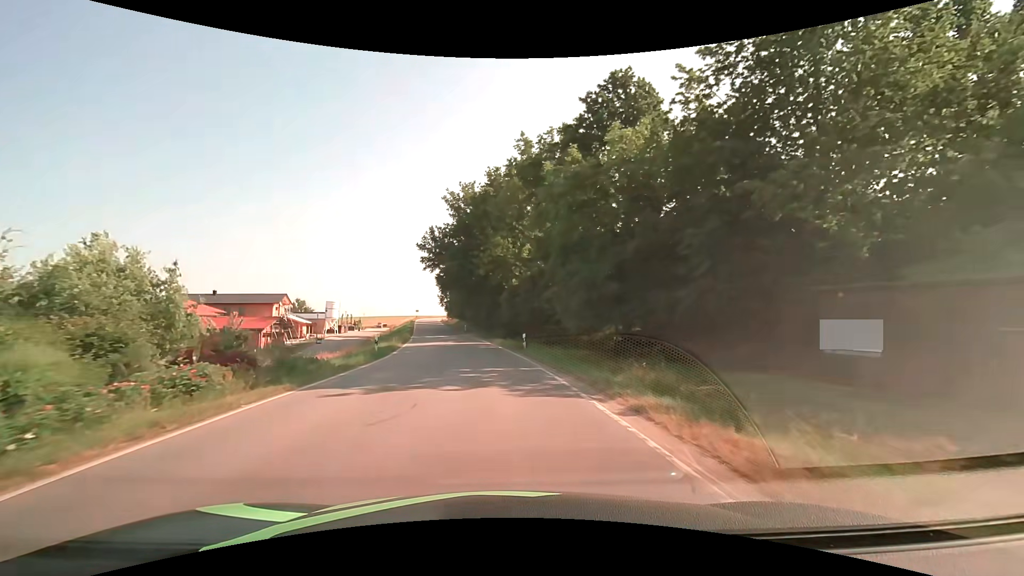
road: tertiary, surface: asphalt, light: Day
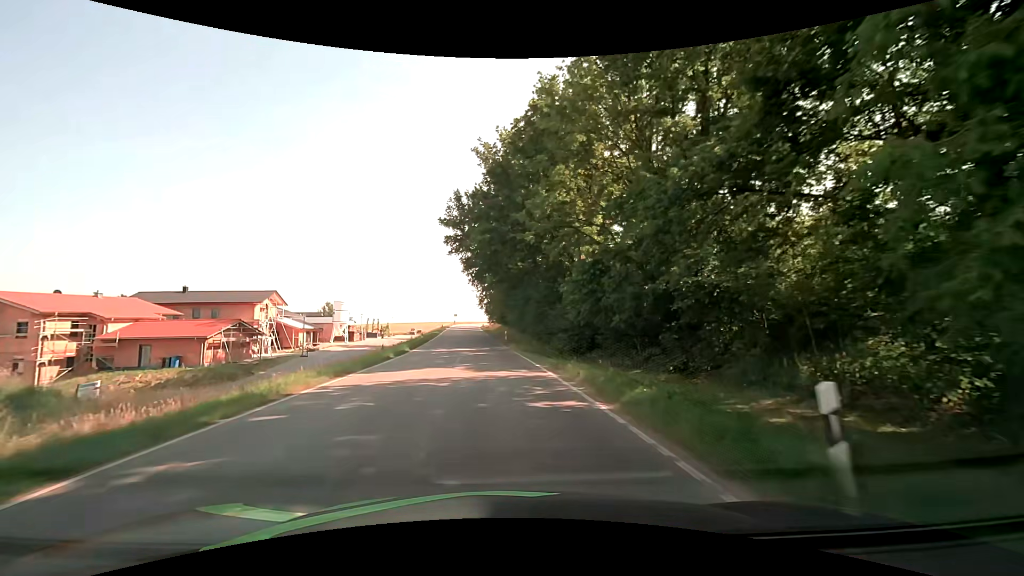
(-1.1, +22.4) m; -6°
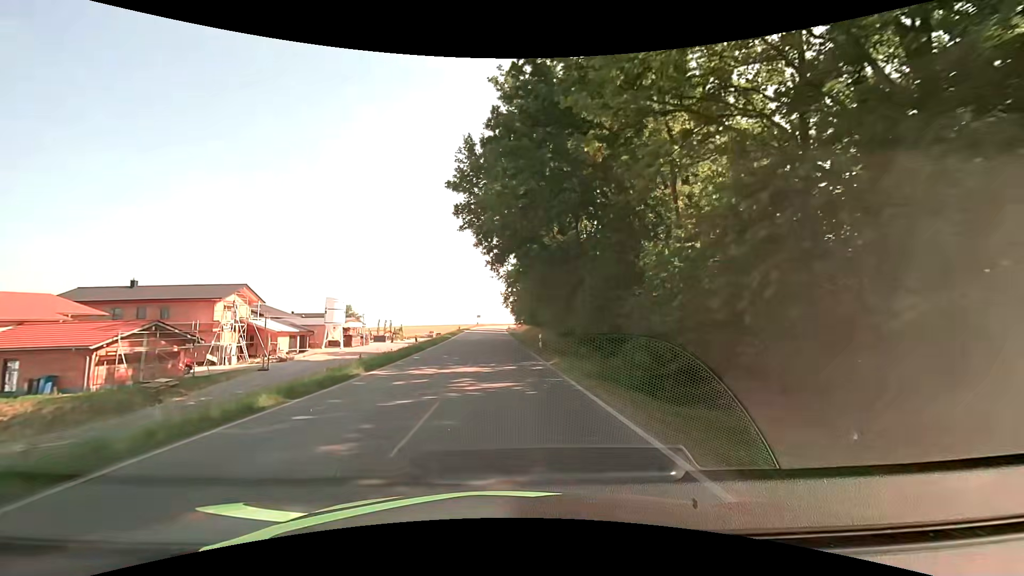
(-0.4, +15.0) m; -3°
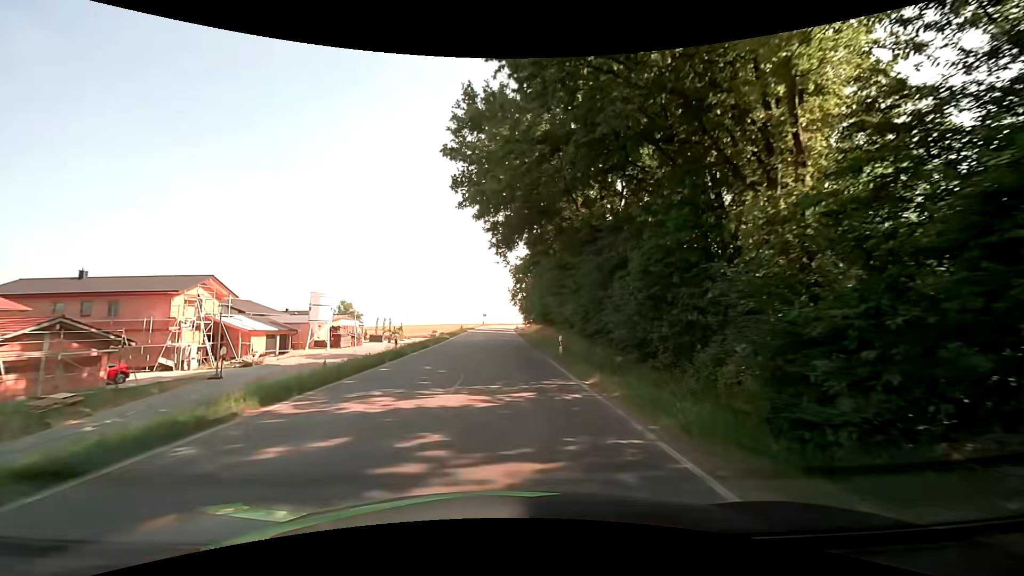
(-0.1, +7.5) m; -1°
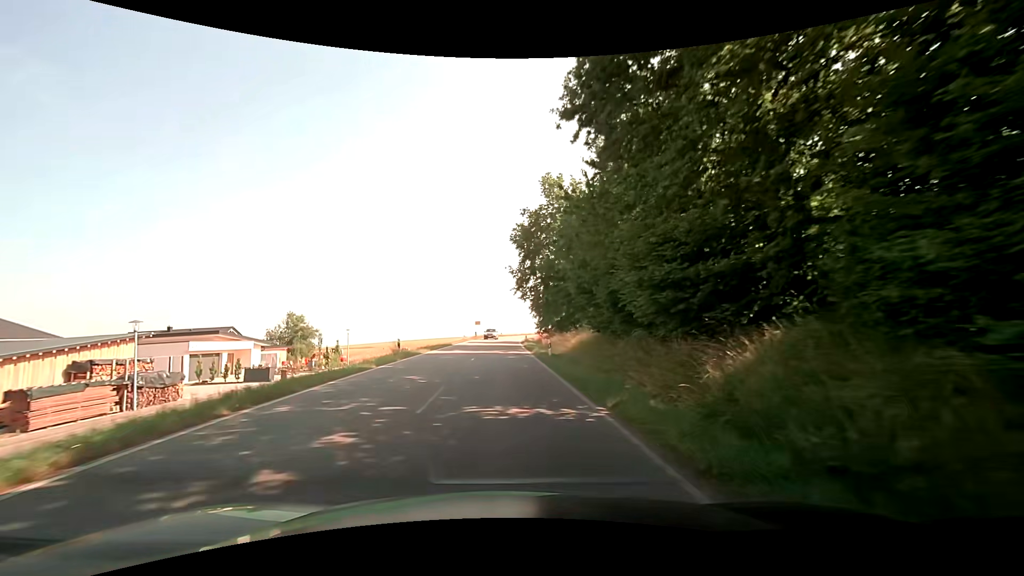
(+0.1, +37.6) m; 0°
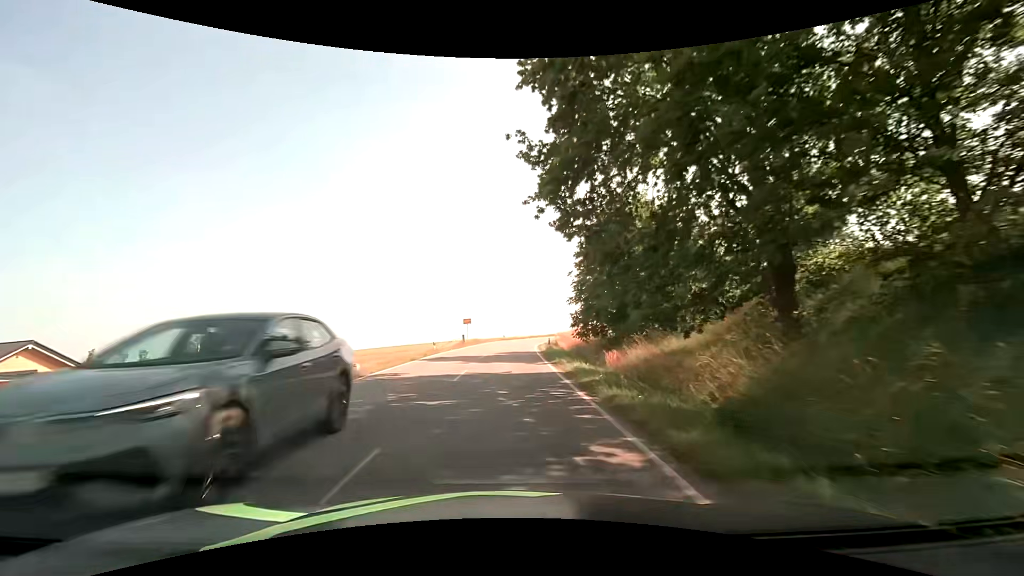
(-0.3, +30.0) m; -1°
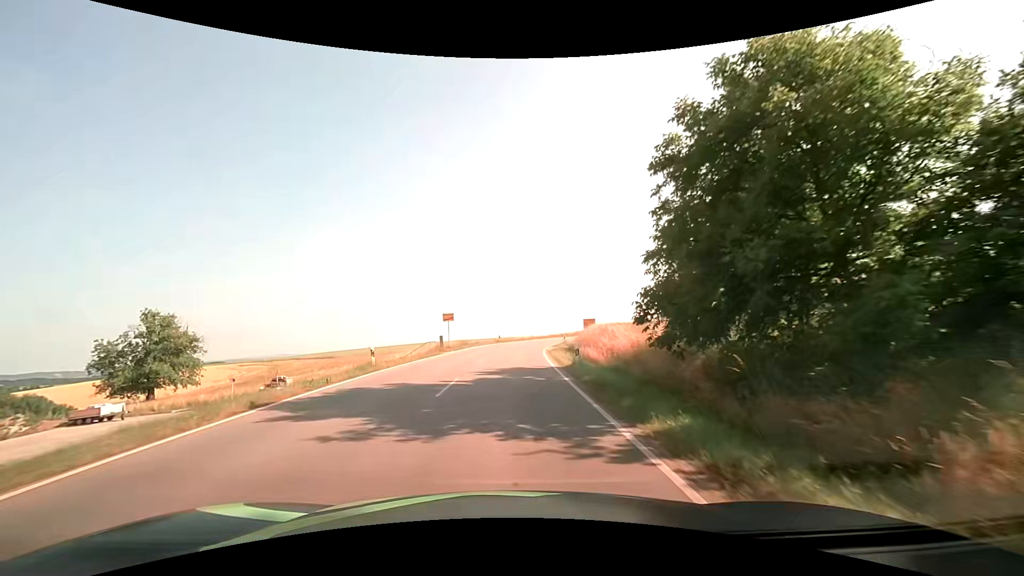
(0.0, +15.3) m; +1°
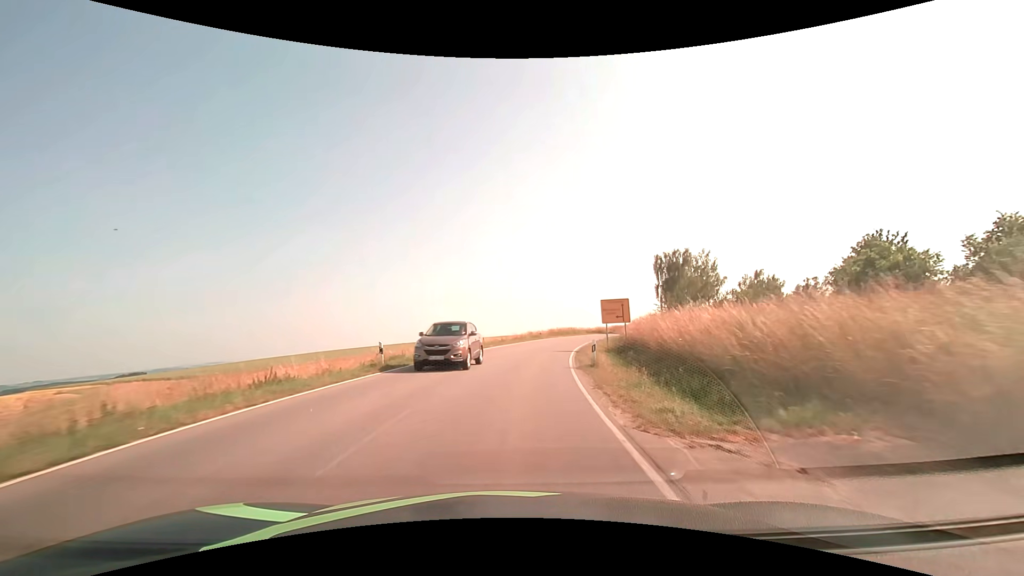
(+1.3, +41.6) m; +5°
(0, +10) (+1, +20) (+2, +30) (+4, +40) (+6, +49) (+9, +59) (+12, +68) (+16, +78) (+20, +87) (+25, +96) m
